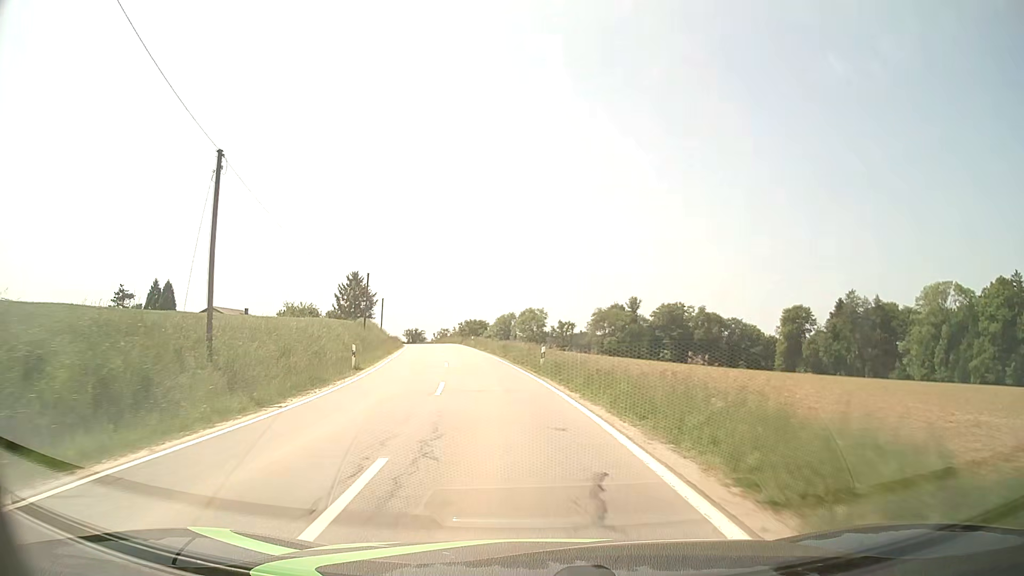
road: tertiary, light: Day
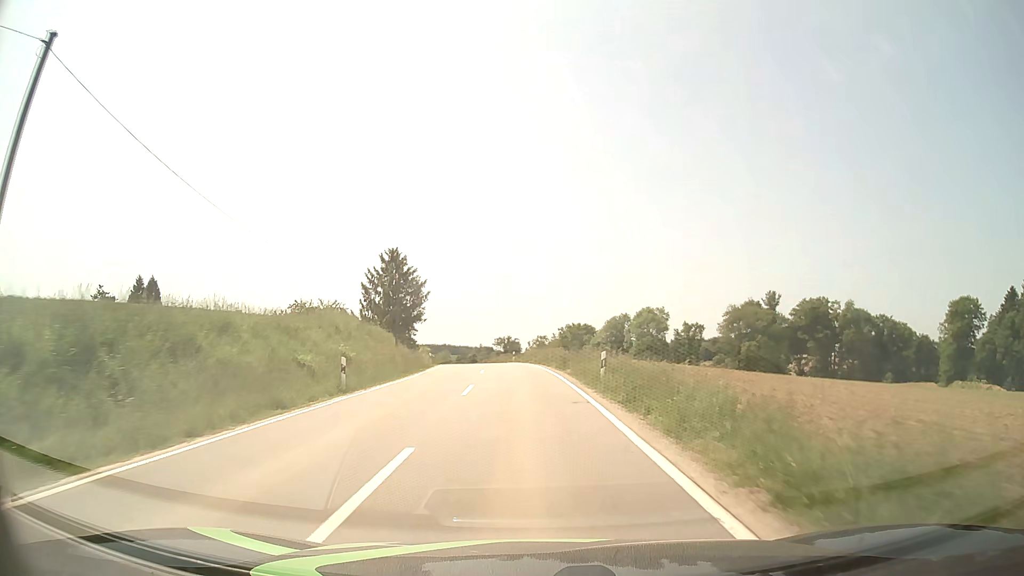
(-5.6, +48.0) m; -9°
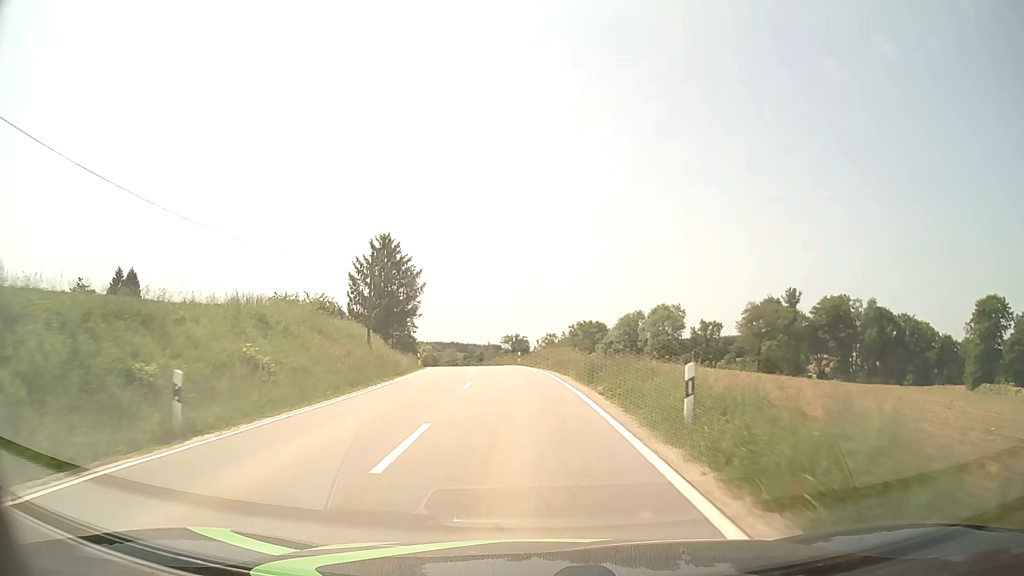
(-0.1, +9.8) m; -1°
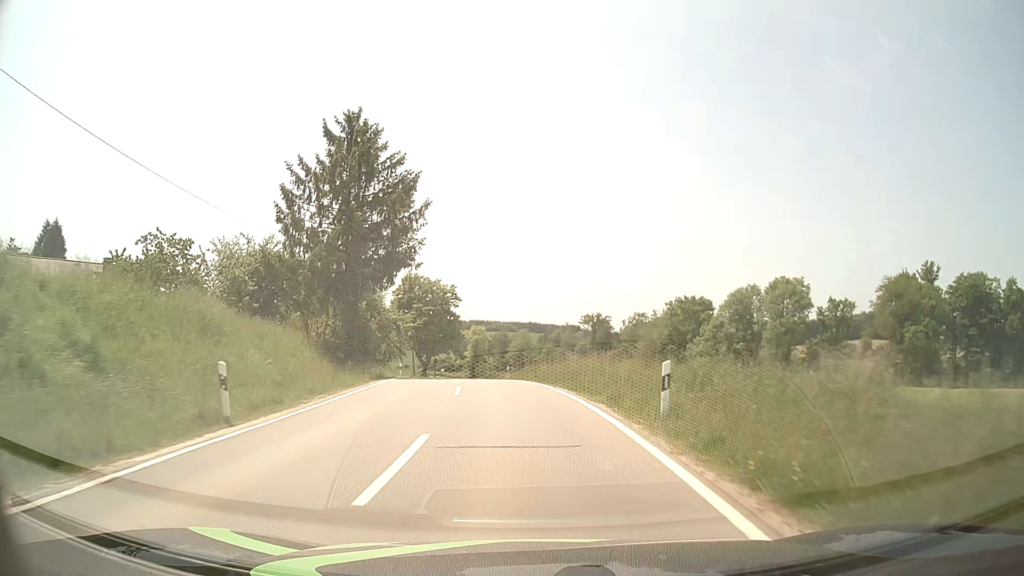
(-1.6, +38.0) m; -6°
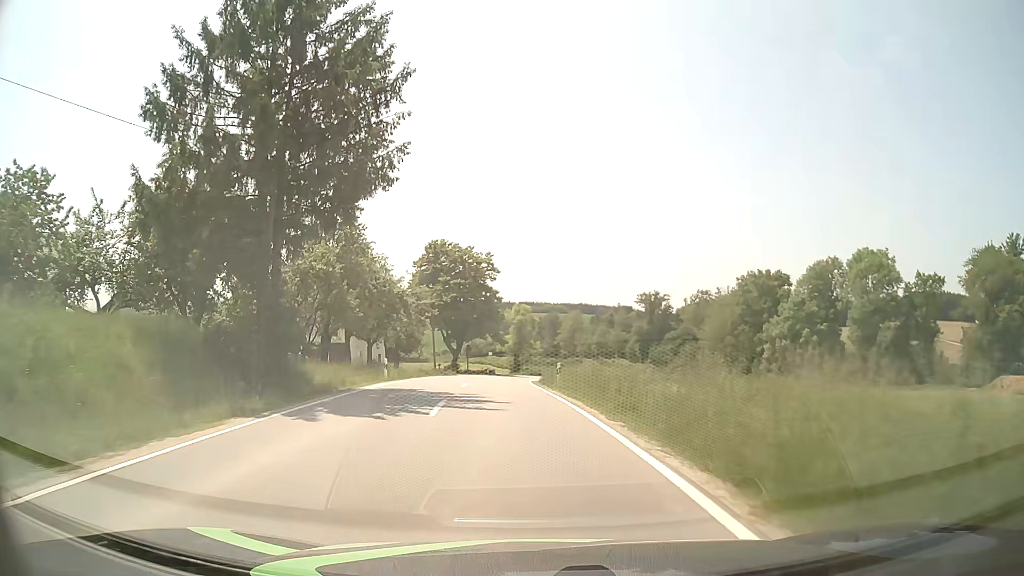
(-0.6, +17.7) m; -4°
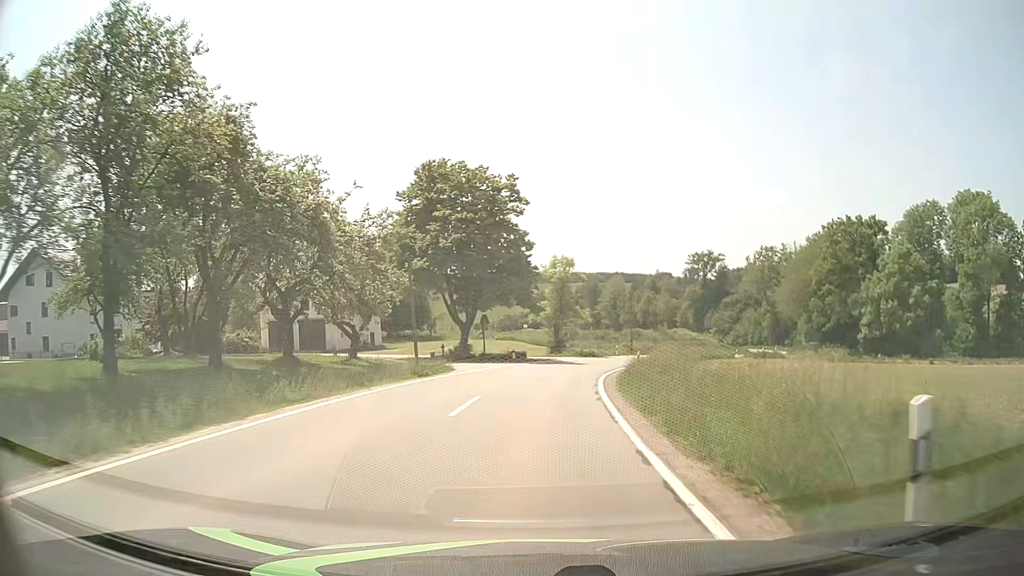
(-1.1, +24.4) m; -4°
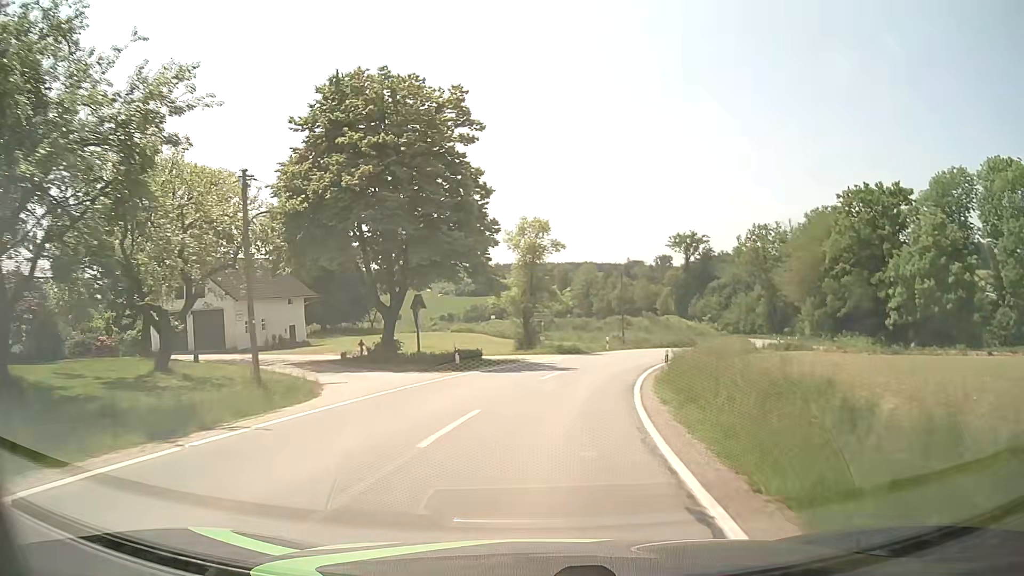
(+0.3, +15.9) m; +3°
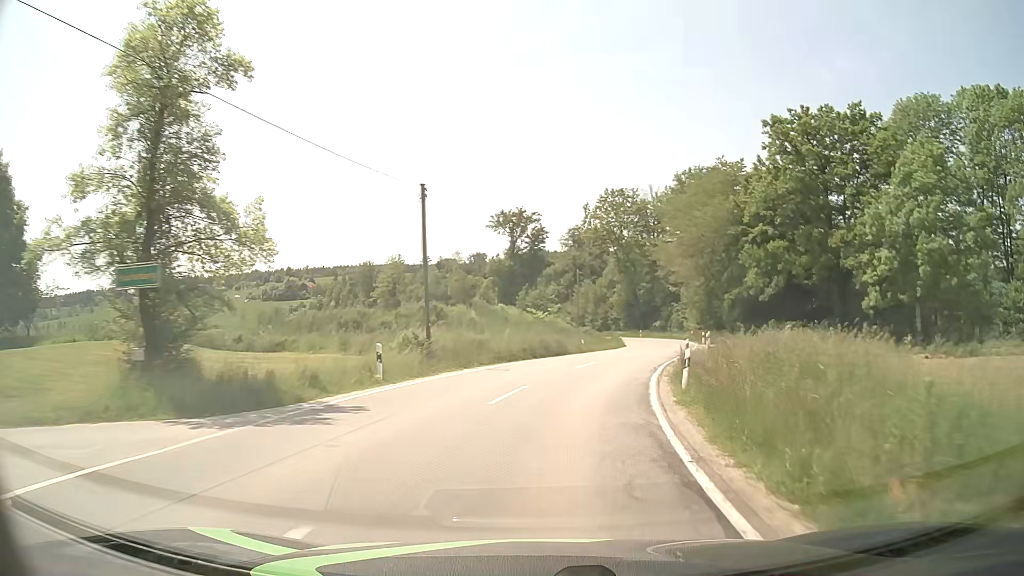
(+3.8, +31.2) m; +15°
(+1, +10) (+2, +20) (+4, +30) (+7, +39) (+10, +49) (+13, +58) (+14, +68) (+15, +78) (+13, +88) (+11, +98) m
